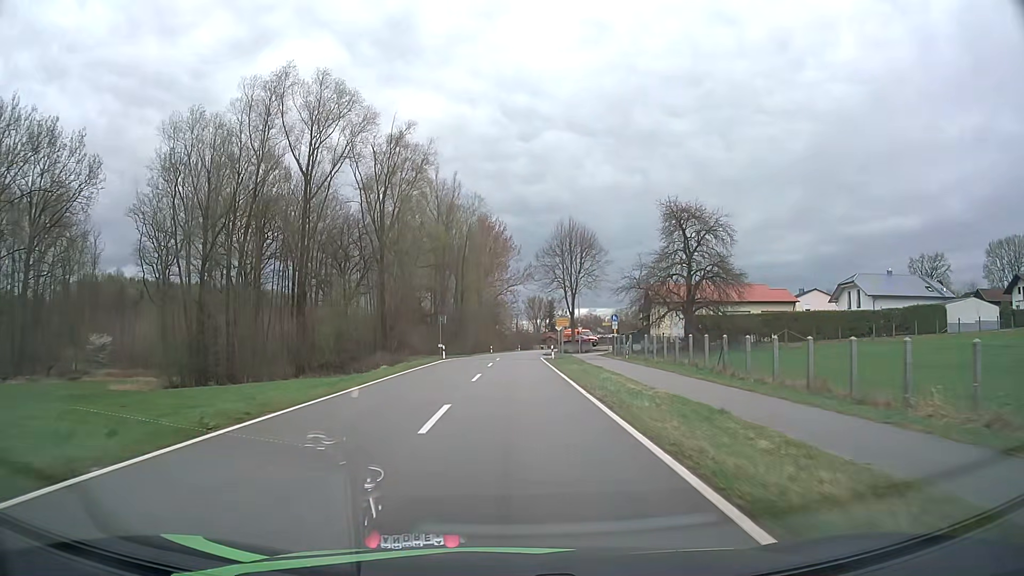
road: tertiary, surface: asphalt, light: Day
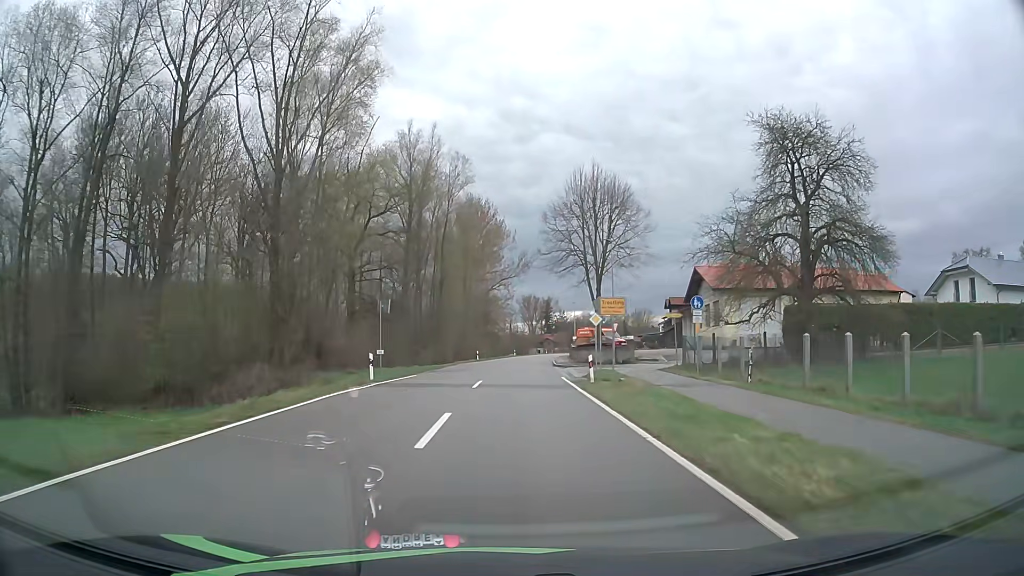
(+0.2, +25.0) m; +1°
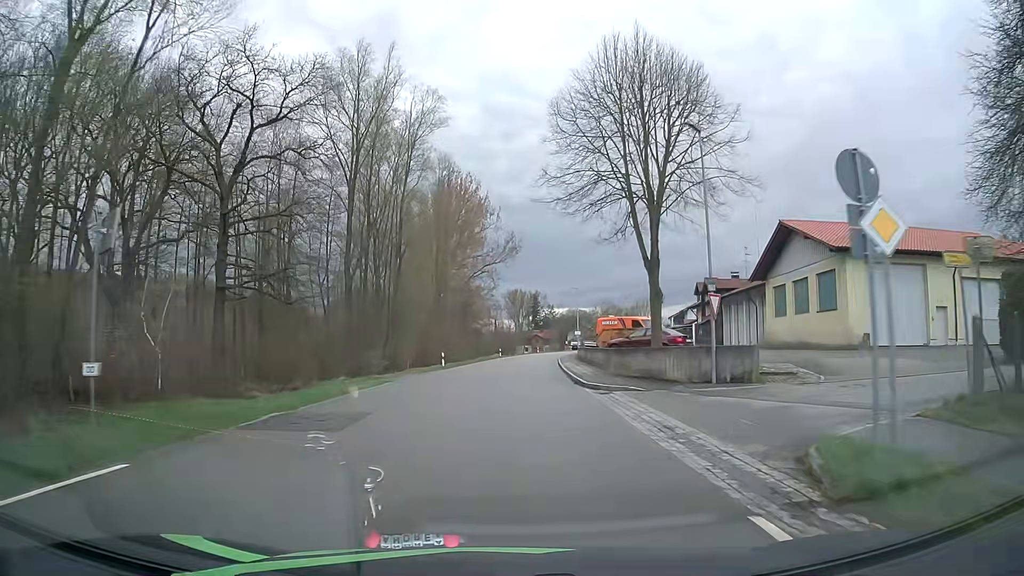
(+0.2, +22.9) m; +1°
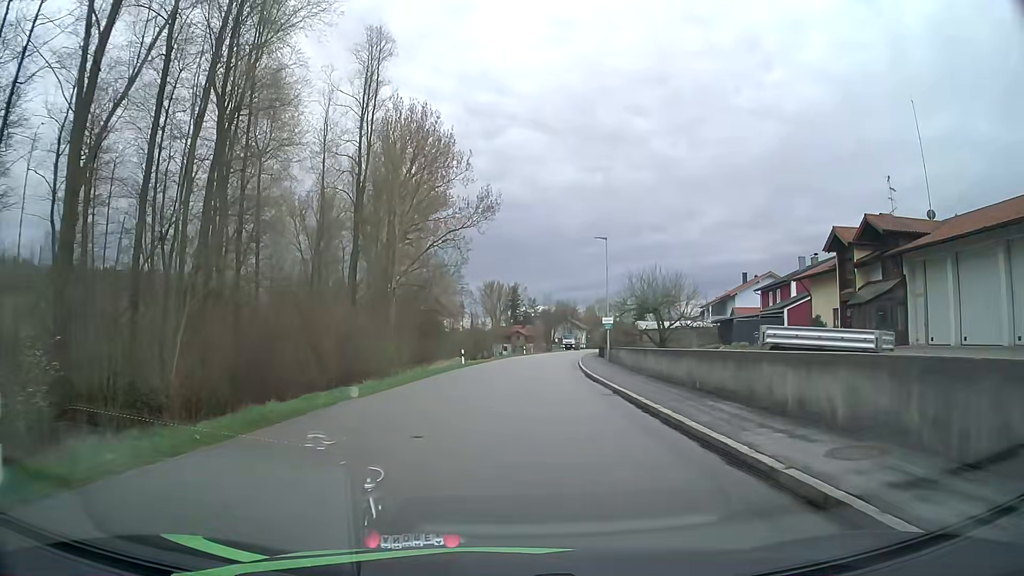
(+0.5, +37.1) m; +2°
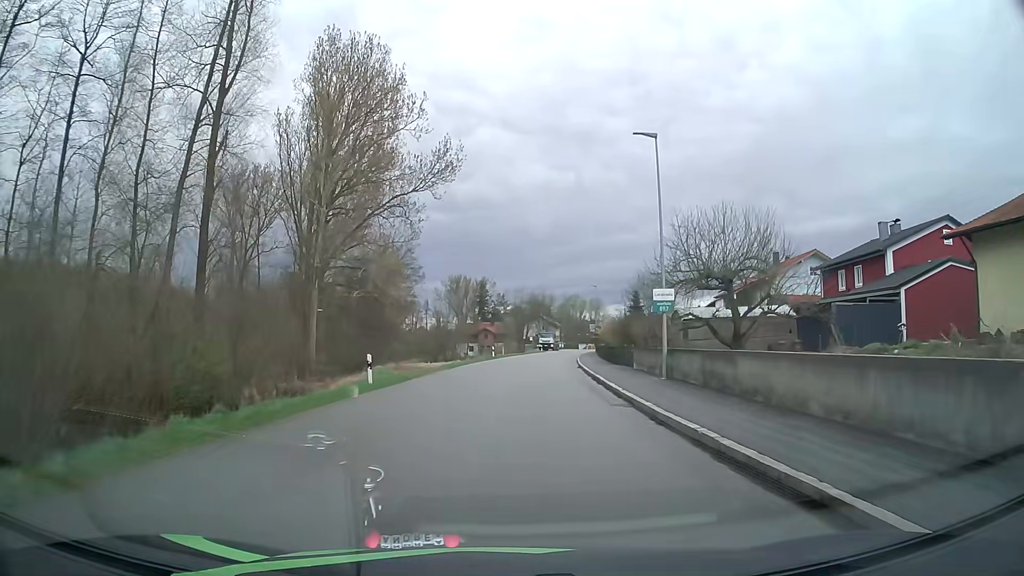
(+0.6, +21.9) m; +3°
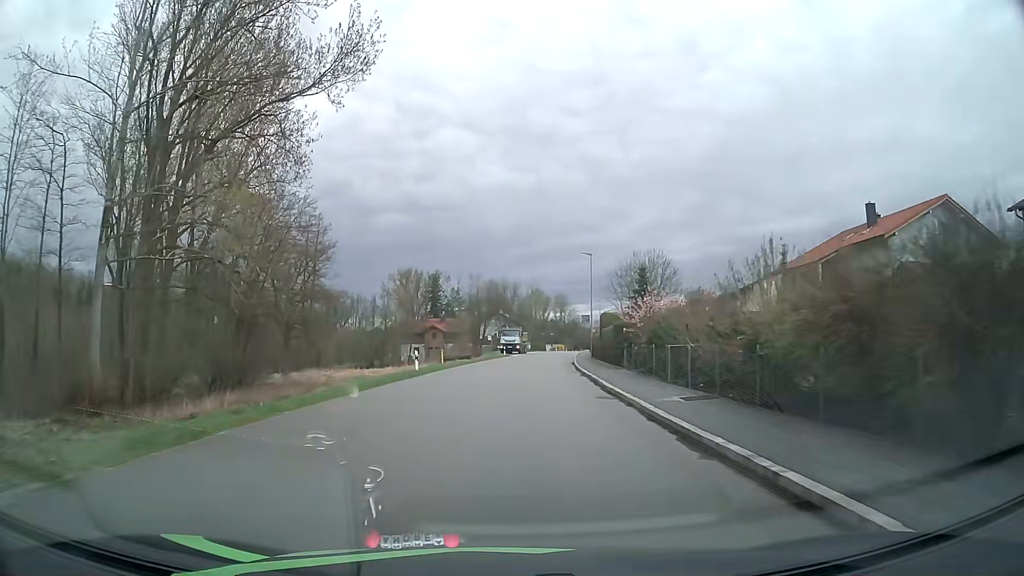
(+0.9, +28.9) m; +4°
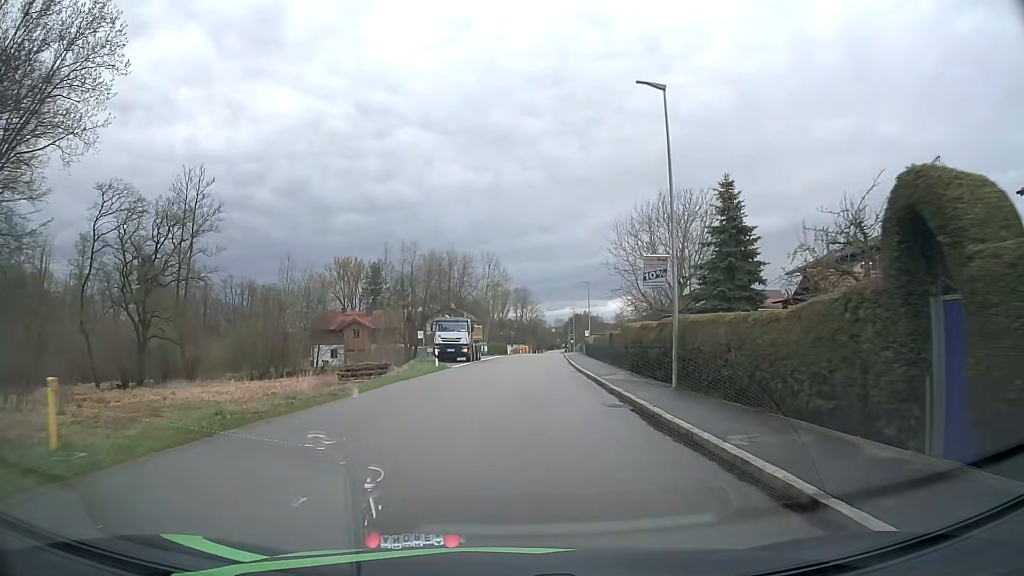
(+1.0, +34.3) m; +4°
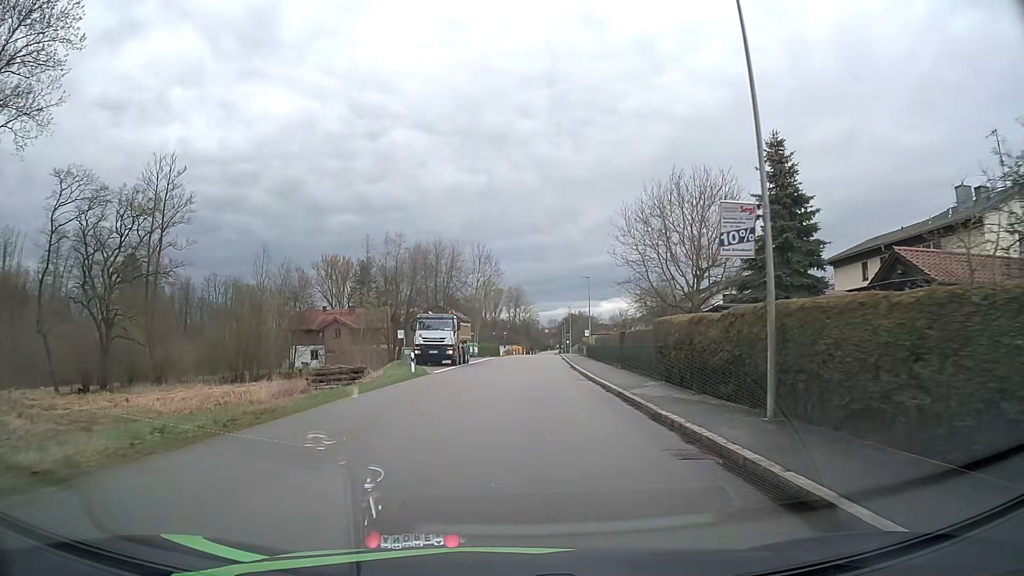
(0.0, +6.6) m; +1°
(0, +10) (0, +20) (+1, +30) (+1, +40) (+2, +50) (+2, +60) (+3, +70) (+3, +80) (+4, +90) (+5, +100) m
